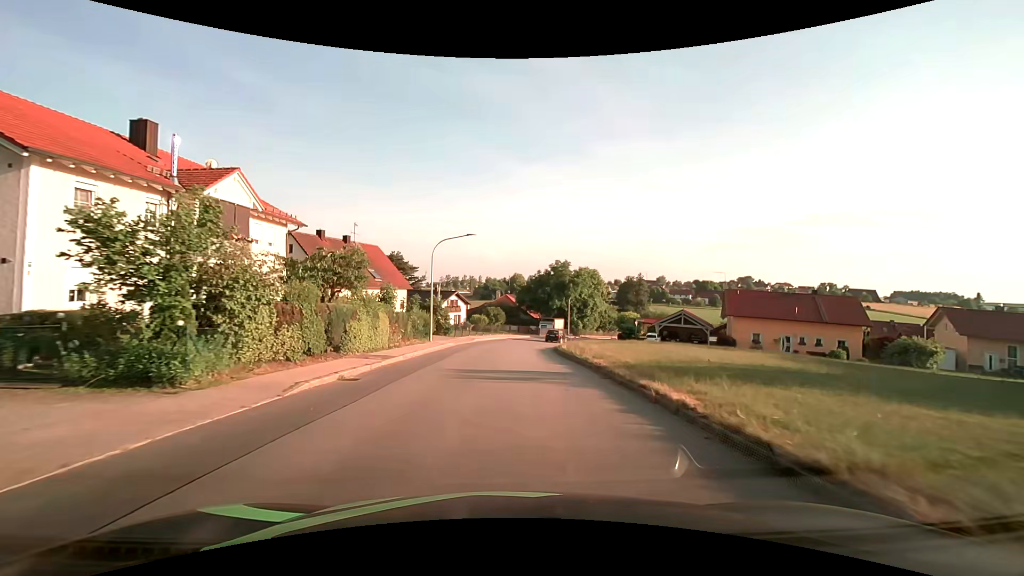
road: tertiary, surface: asphalt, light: Day
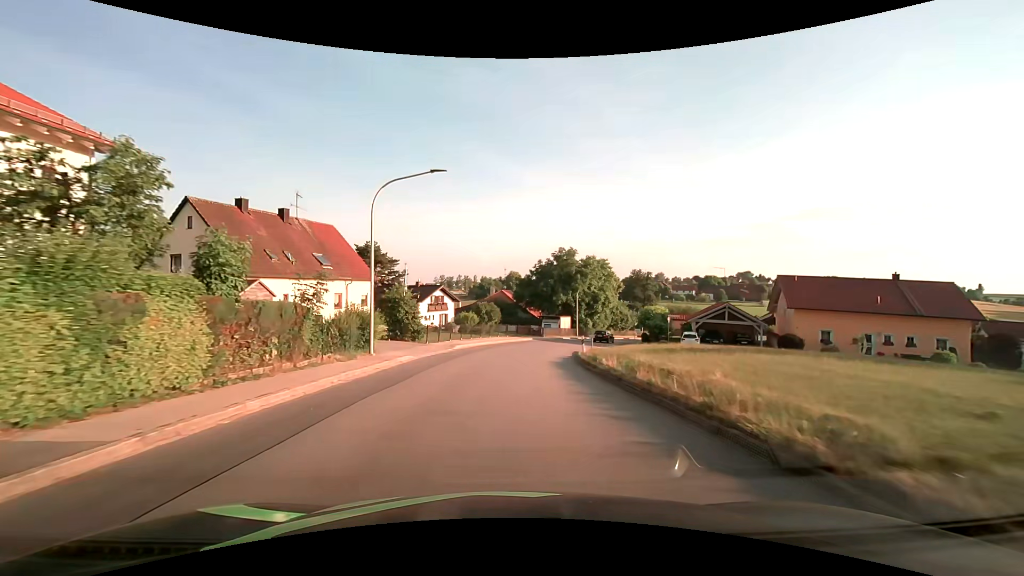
(0.0, +13.9) m; 0°
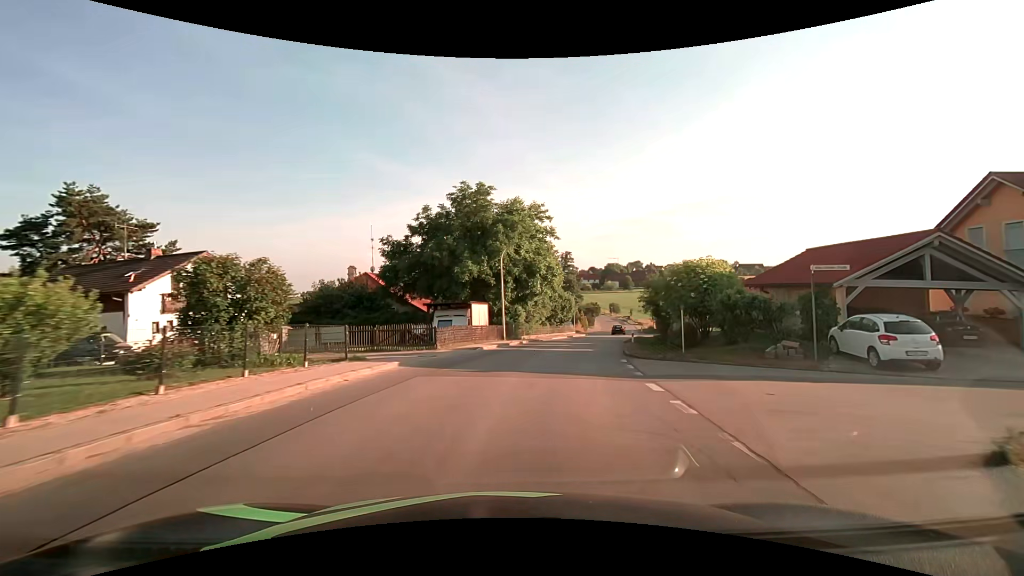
(+2.2, +34.9) m; +12°
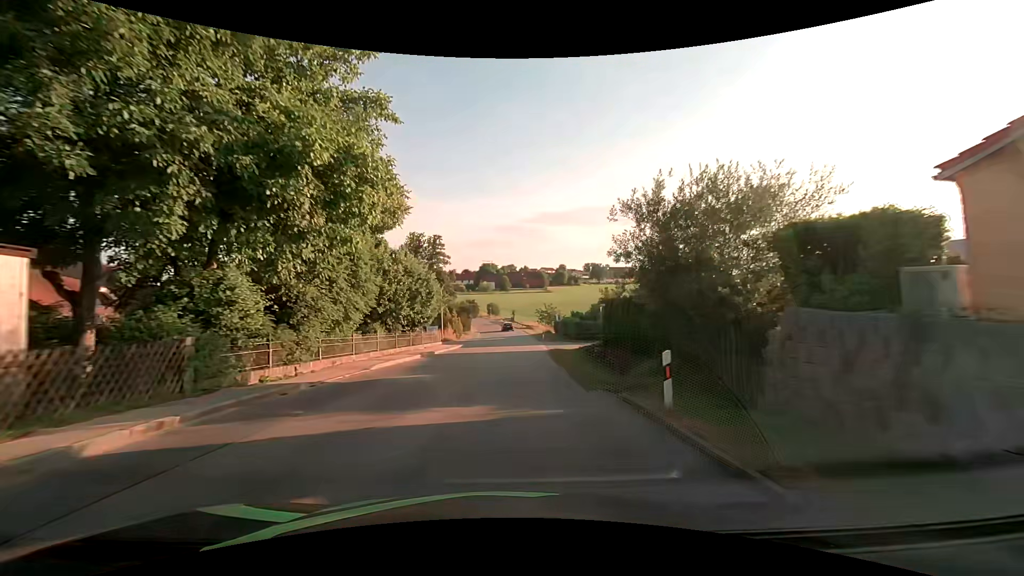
(+3.8, +28.5) m; +14°
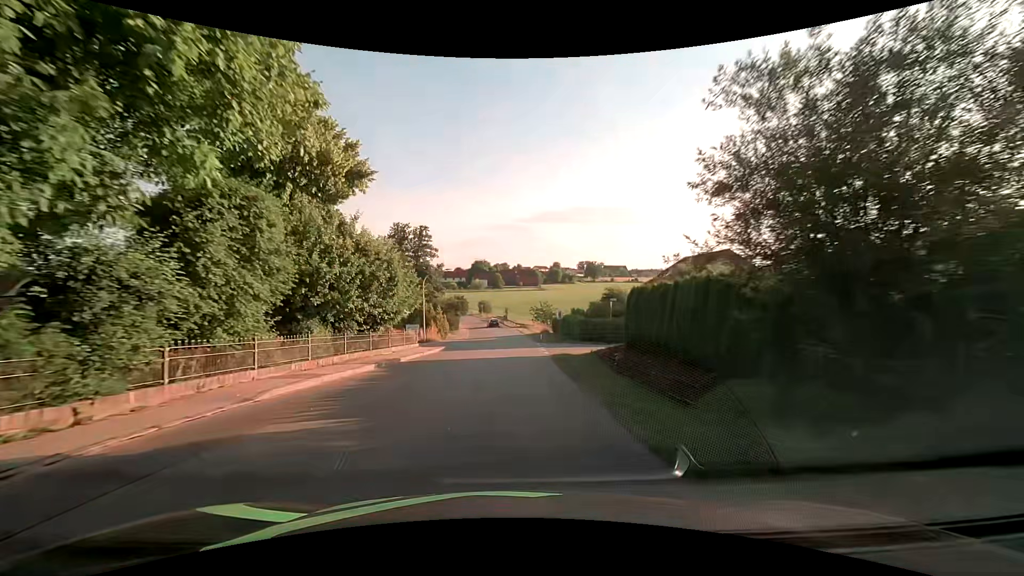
(+0.1, +7.5) m; +1°
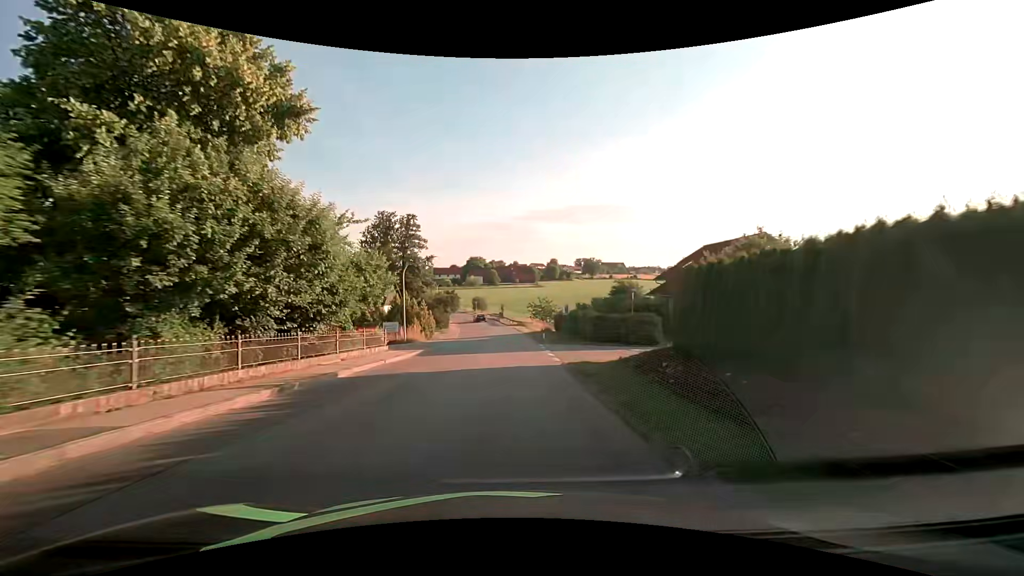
(+0.1, +7.7) m; +1°
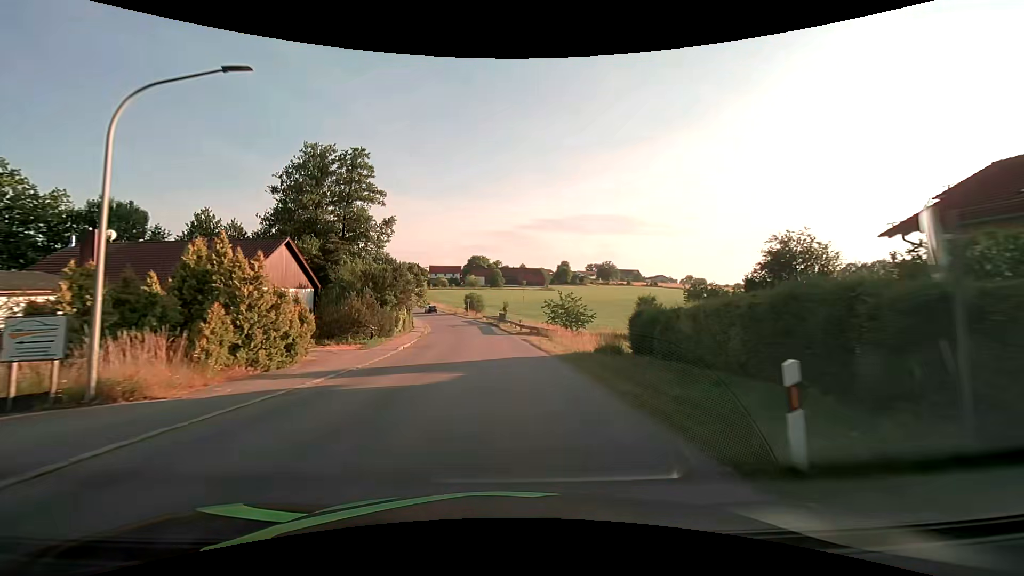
(+0.1, +31.6) m; 0°
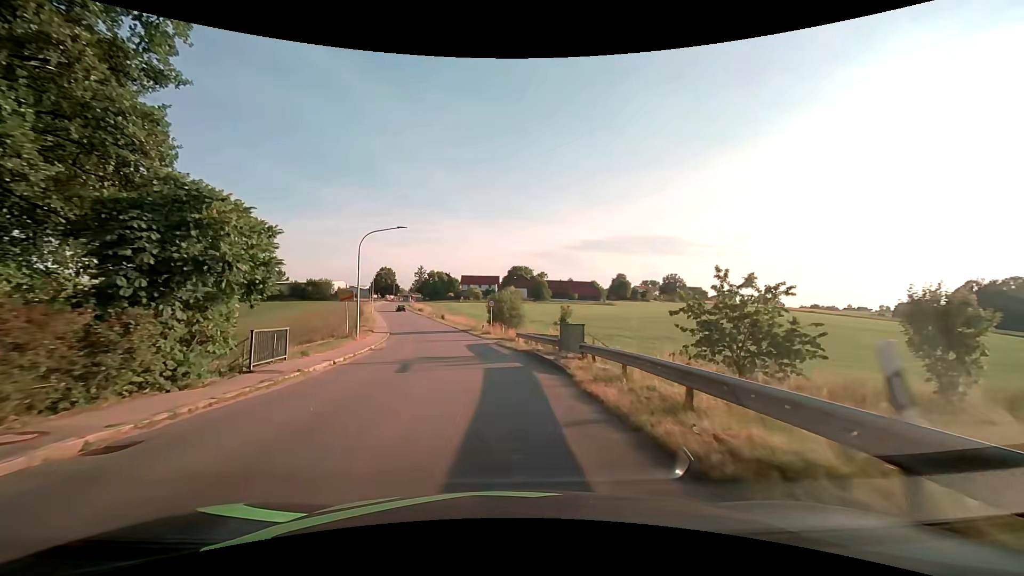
(-0.9, +37.9) m; -5°
(0, +10) (-1, +20) (-2, +30) (-4, +40) (-7, +49) (-9, +59) (-12, +69) (-15, +78) (-18, +88) (-20, +97) m
